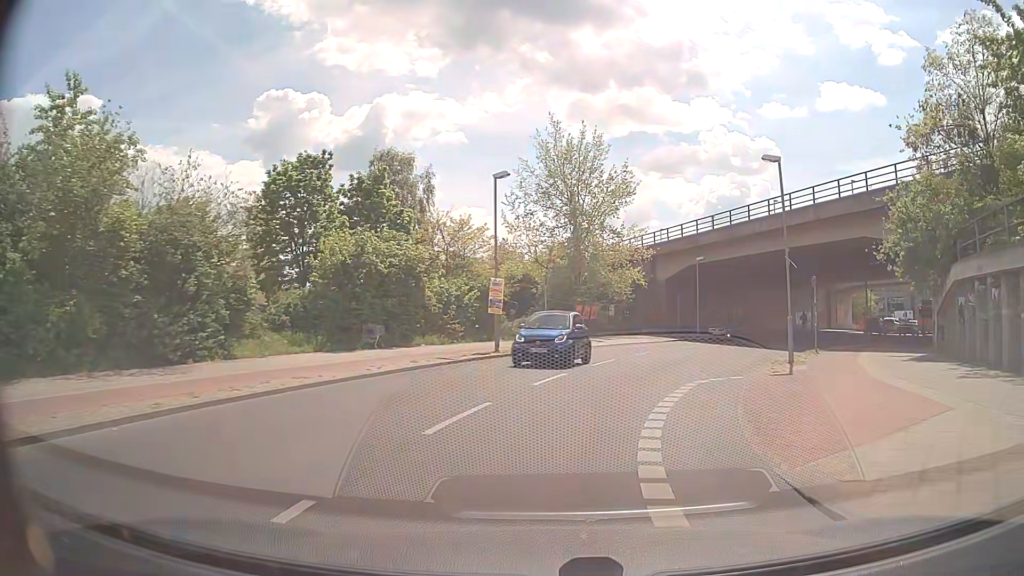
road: unclassified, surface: asphalt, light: Day
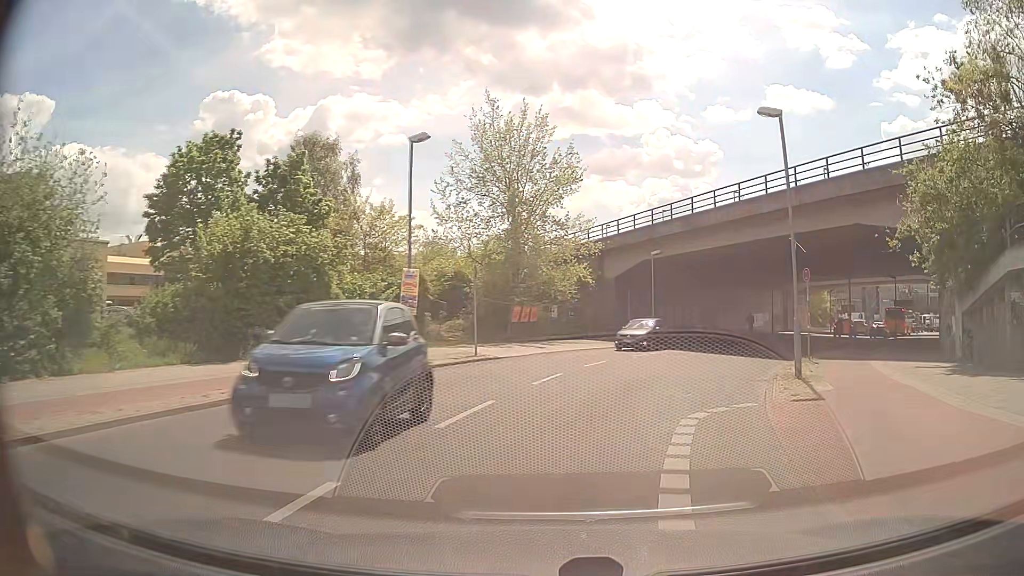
(+0.2, +5.3) m; +4°
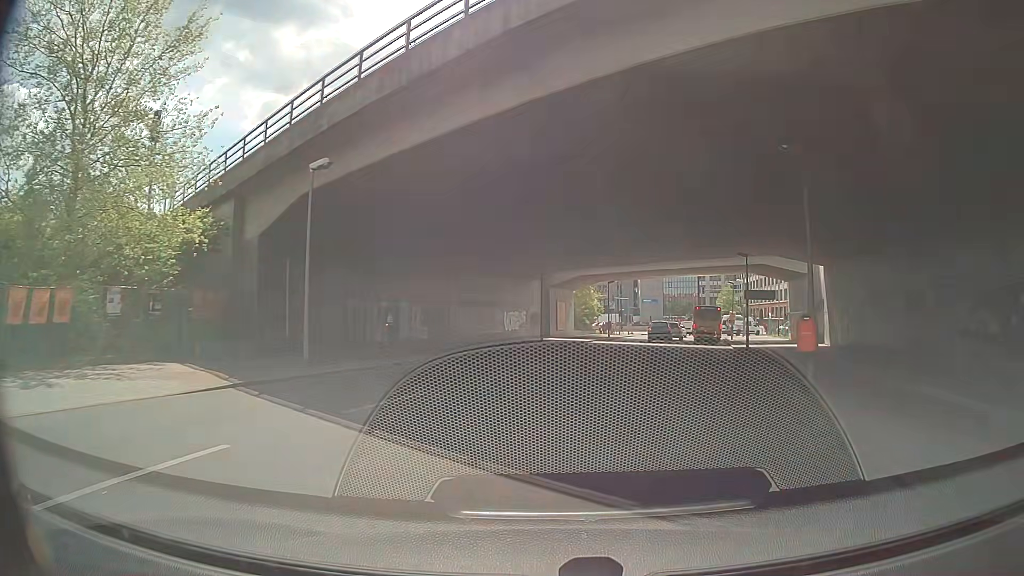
(+4.9, +21.3) m; +24°
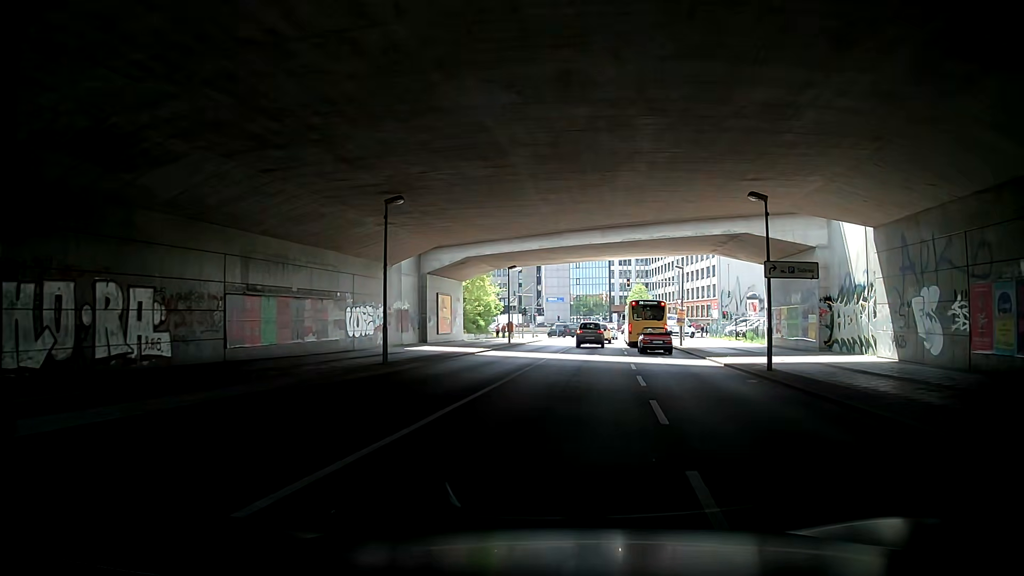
(+0.6, +17.5) m; +3°
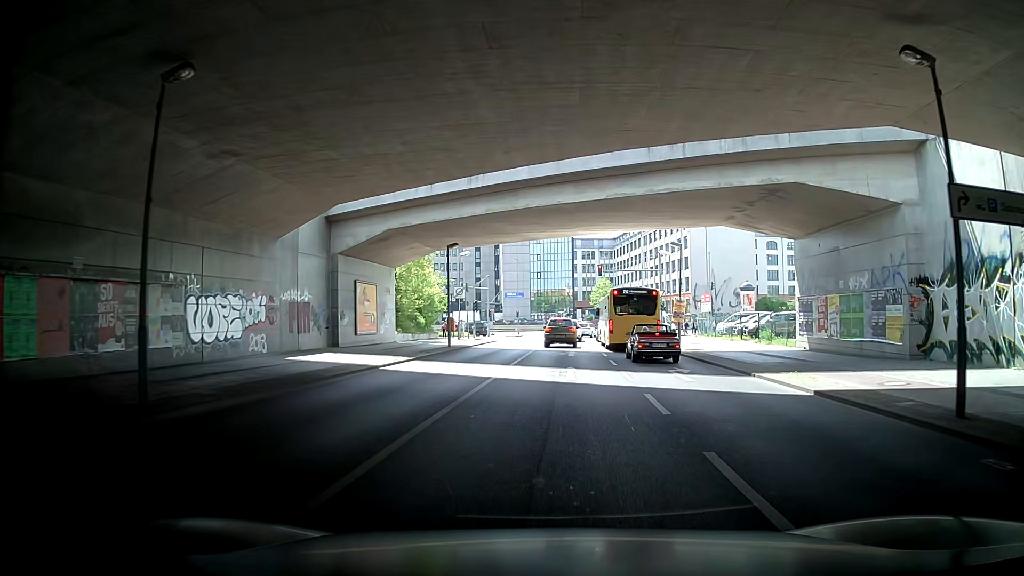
(+0.6, +11.4) m; +8°
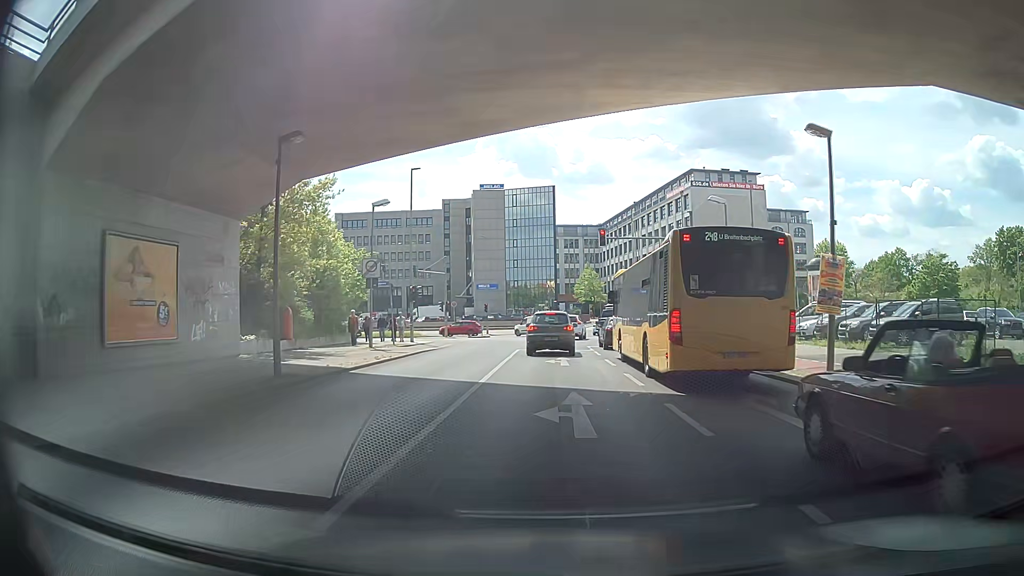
(-0.5, +20.0) m; +1°
